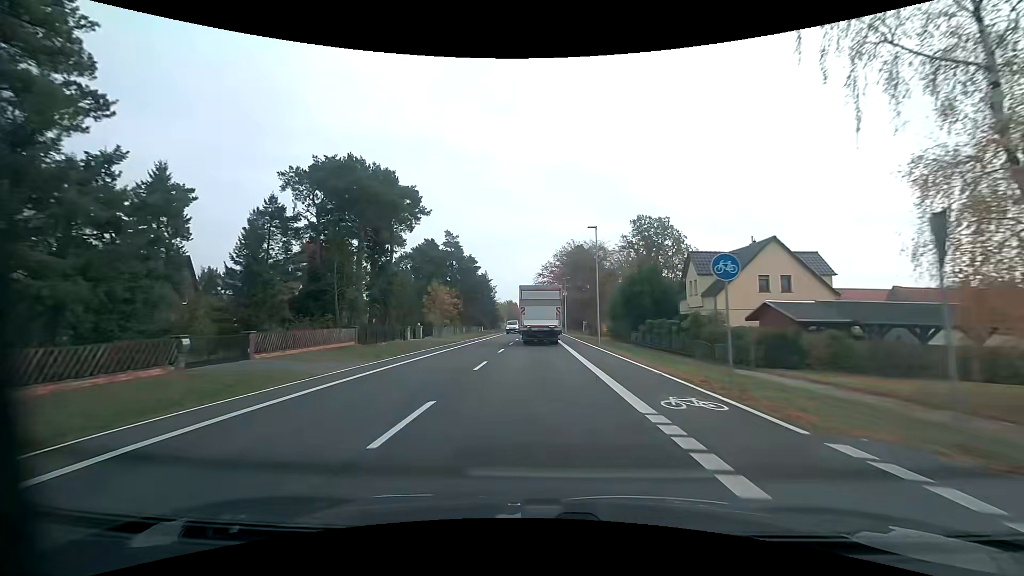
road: primary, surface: asphalt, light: Day
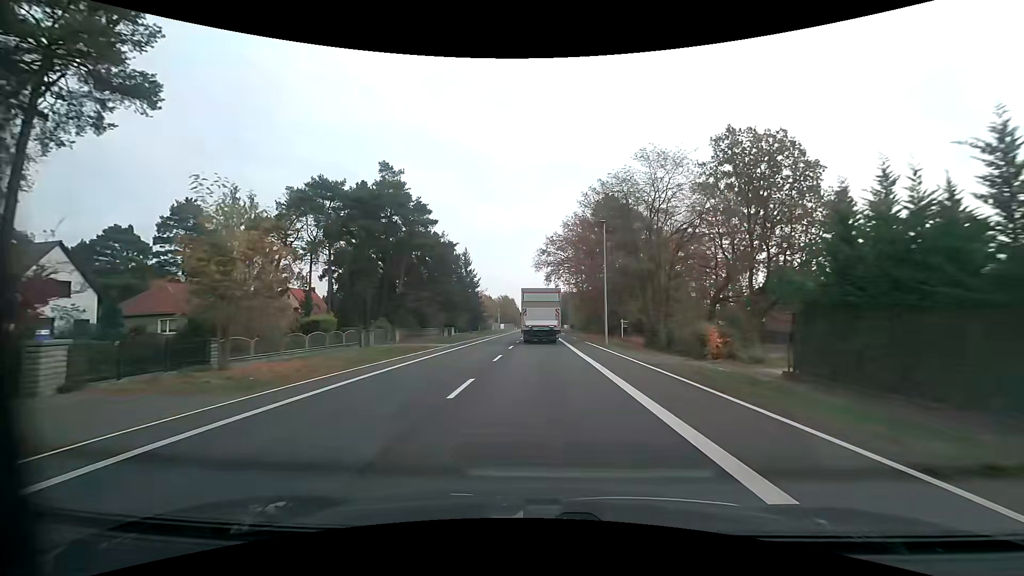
(-0.1, +41.8) m; 0°
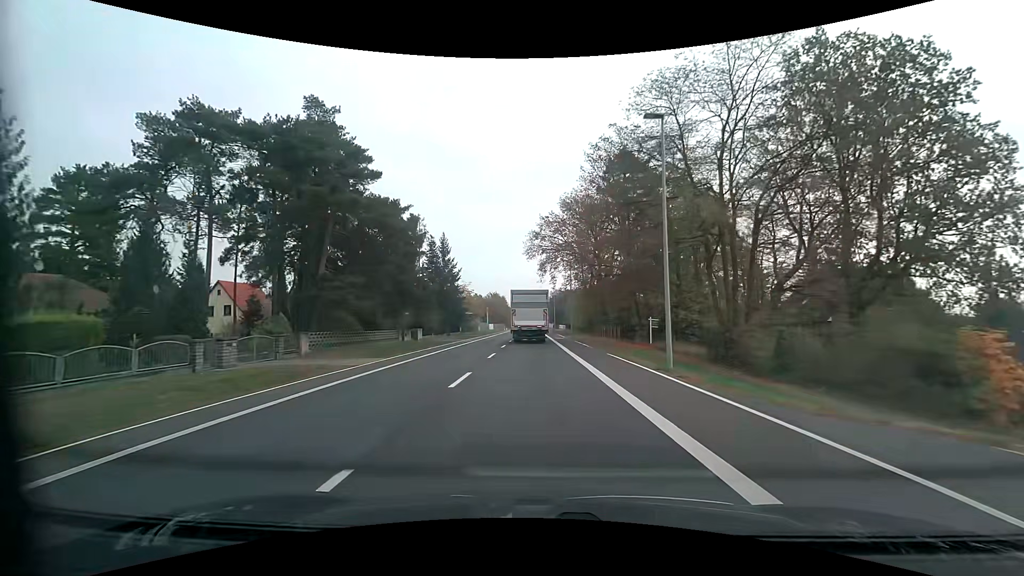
(+0.2, +16.6) m; +1°
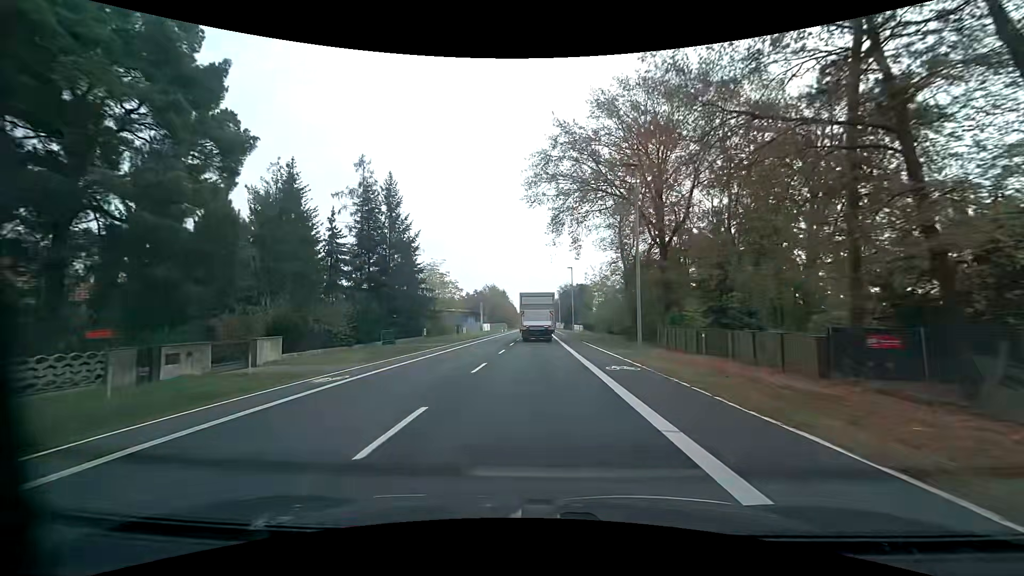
(-0.1, +33.0) m; 0°
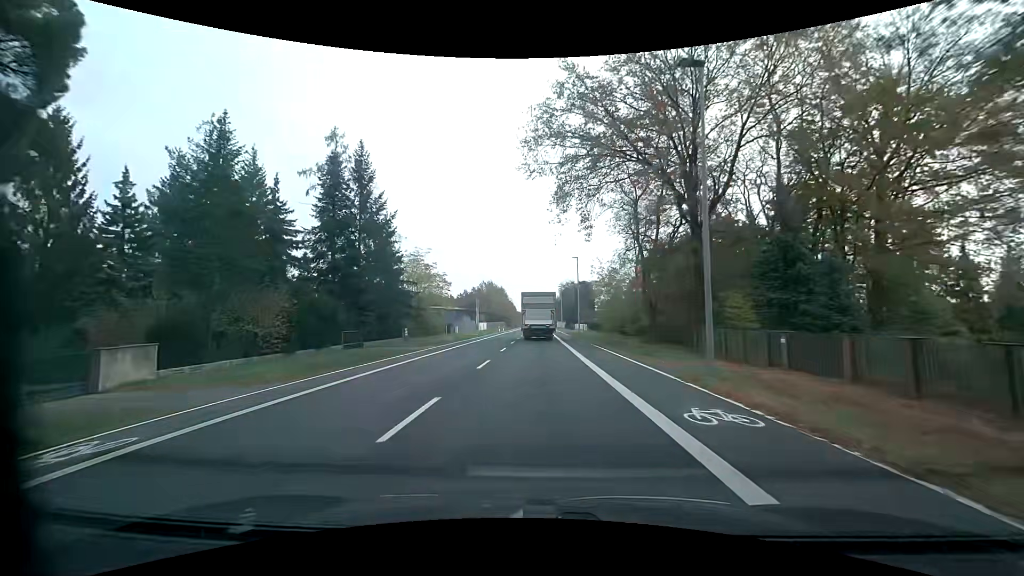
(0.0, +8.3) m; 0°
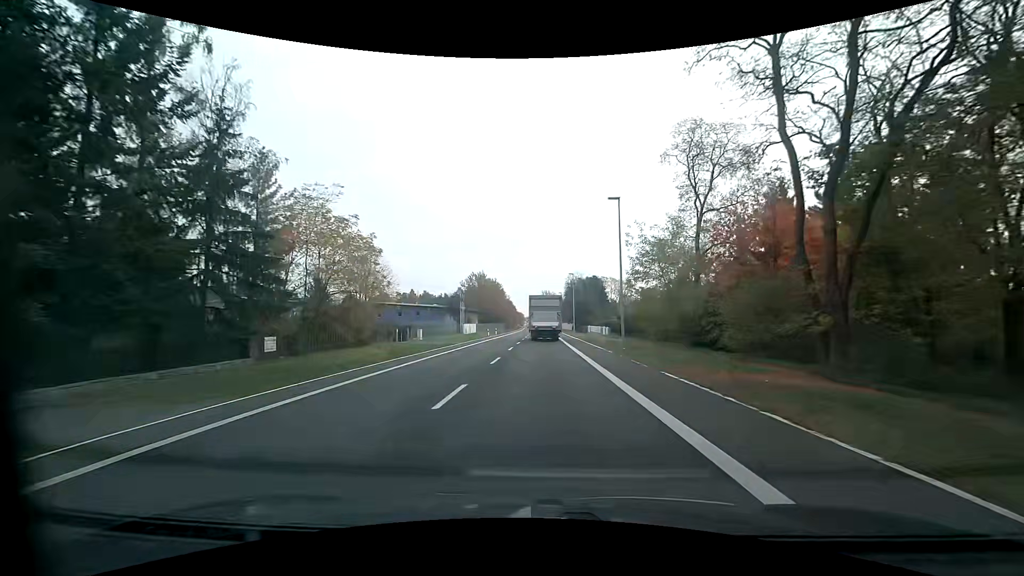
(-0.1, +25.2) m; 0°
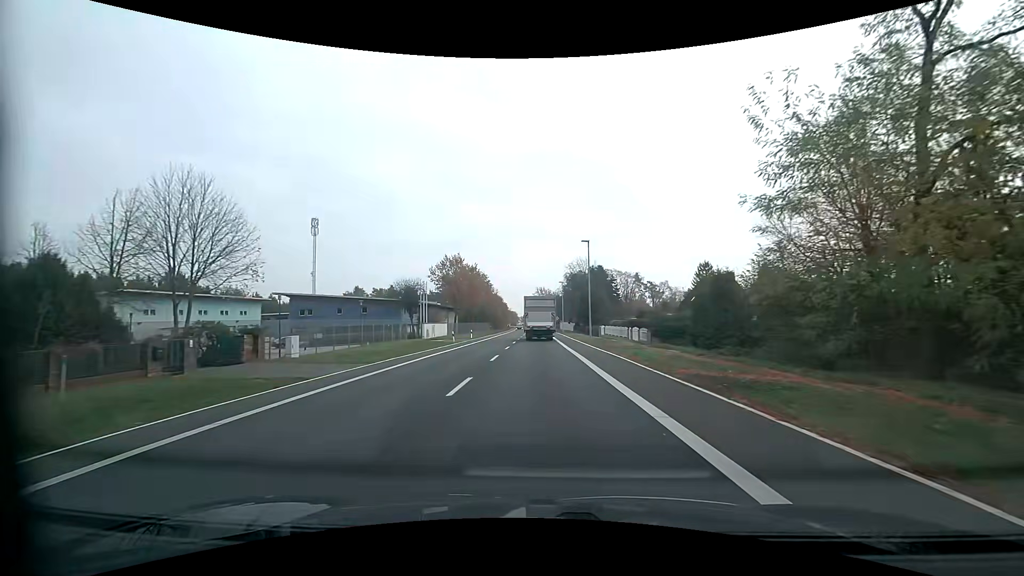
(+0.1, +25.7) m; +1°
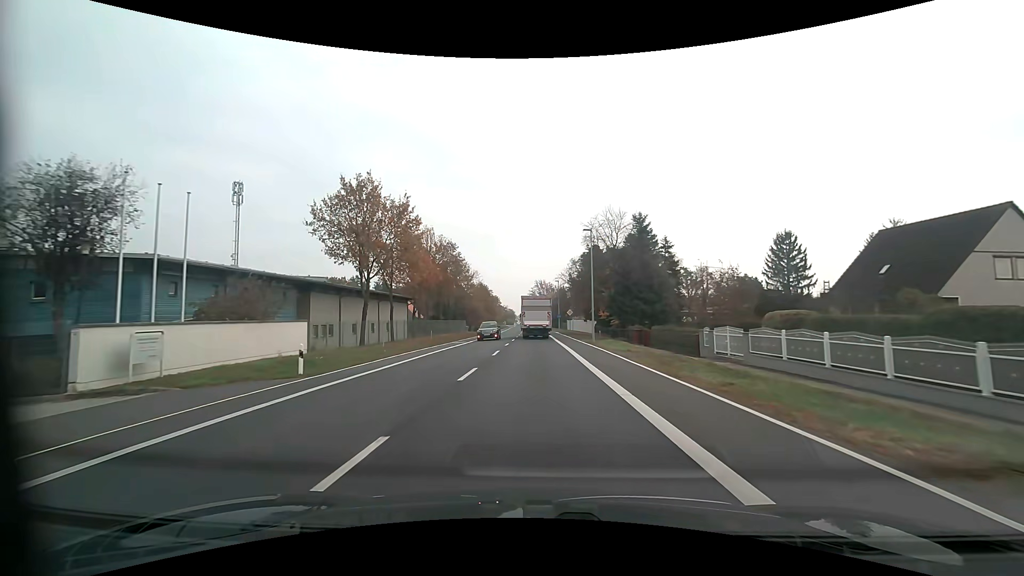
(-0.1, +43.0) m; 0°
(0, +10) (0, +20) (0, +30) (0, +40) (0, +50) (0, +60) (0, +70) (-1, +80) (-1, +90) (-1, +100) m
